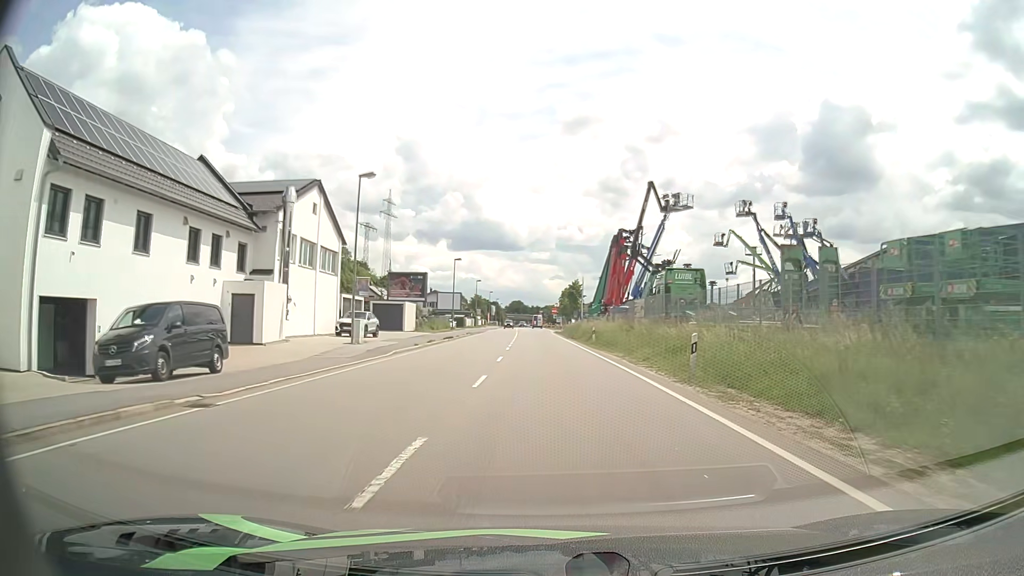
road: primary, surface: asphalt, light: Day
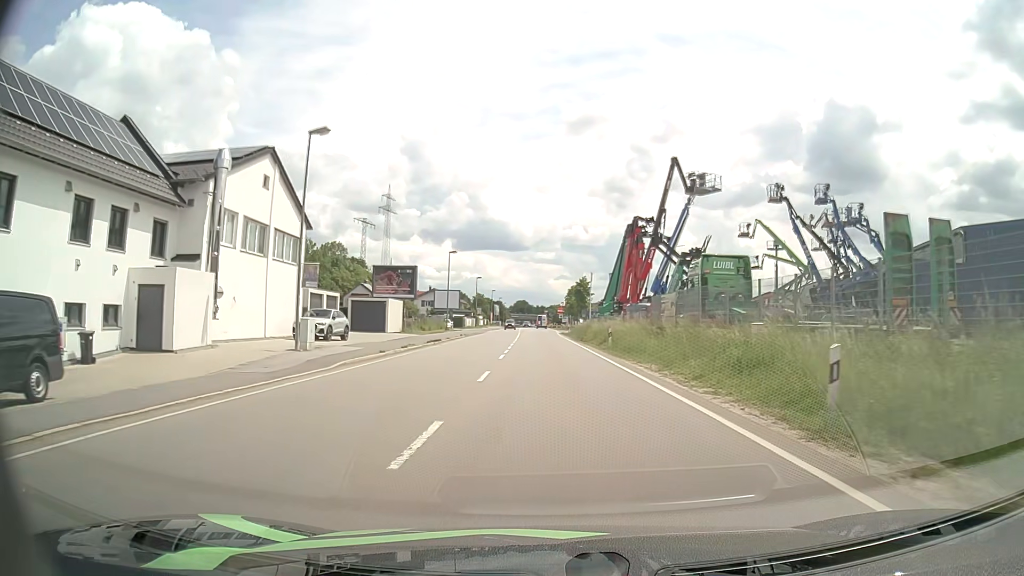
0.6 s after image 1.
(0.0, +7.7) m; 0°
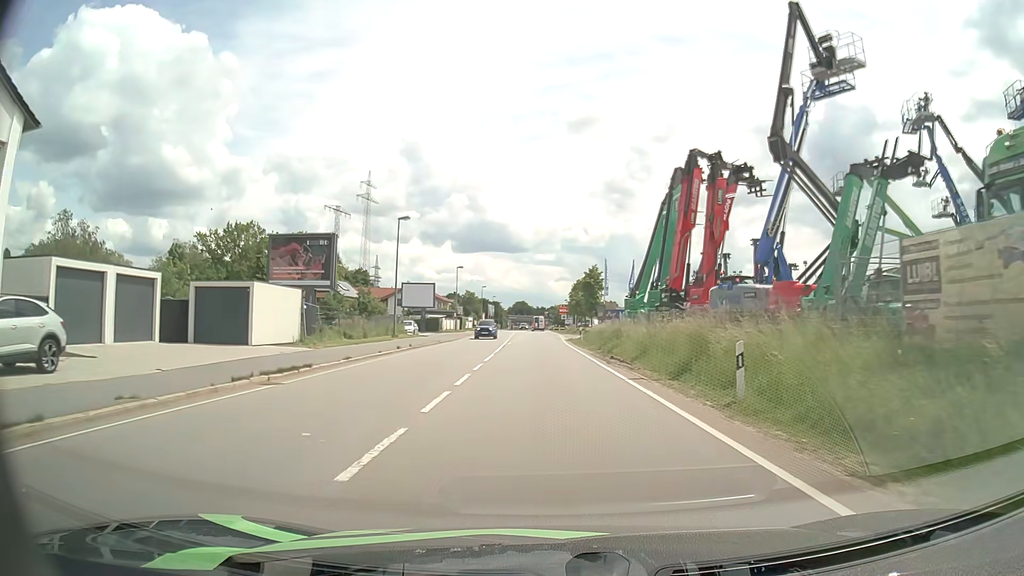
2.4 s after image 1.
(0.0, +23.1) m; 0°
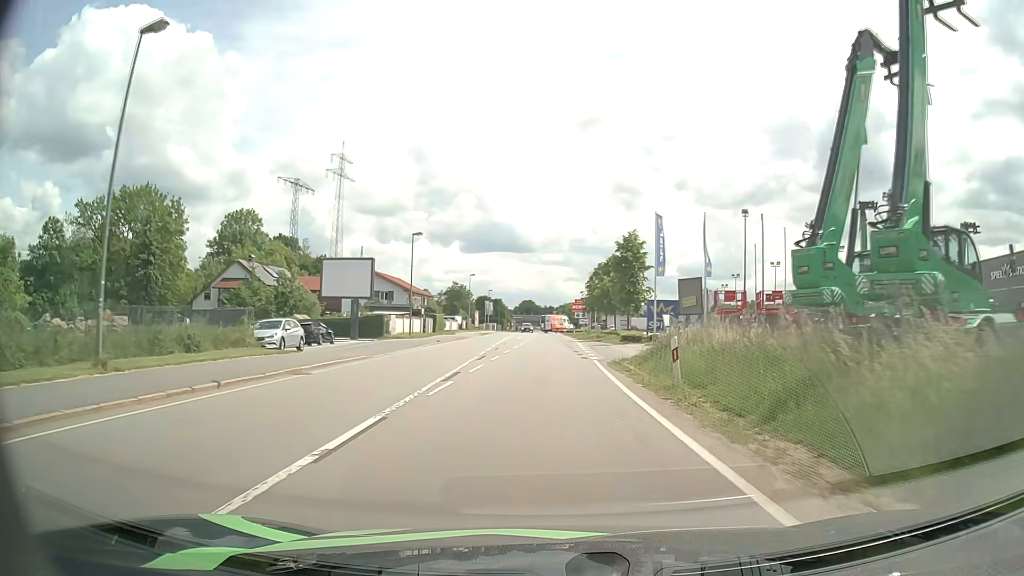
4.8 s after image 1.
(-0.1, +30.9) m; -1°
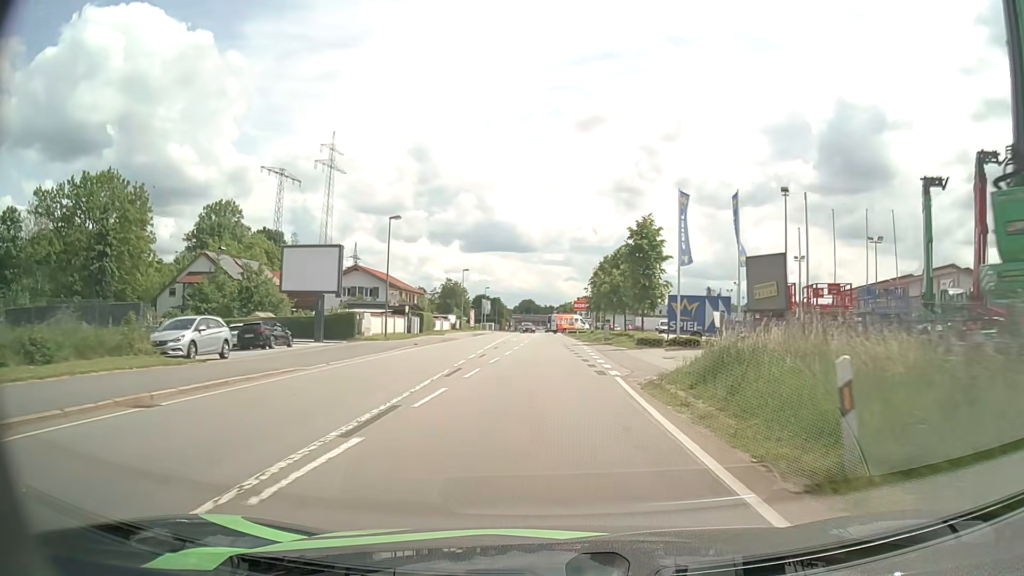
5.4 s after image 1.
(0.0, +7.7) m; 0°
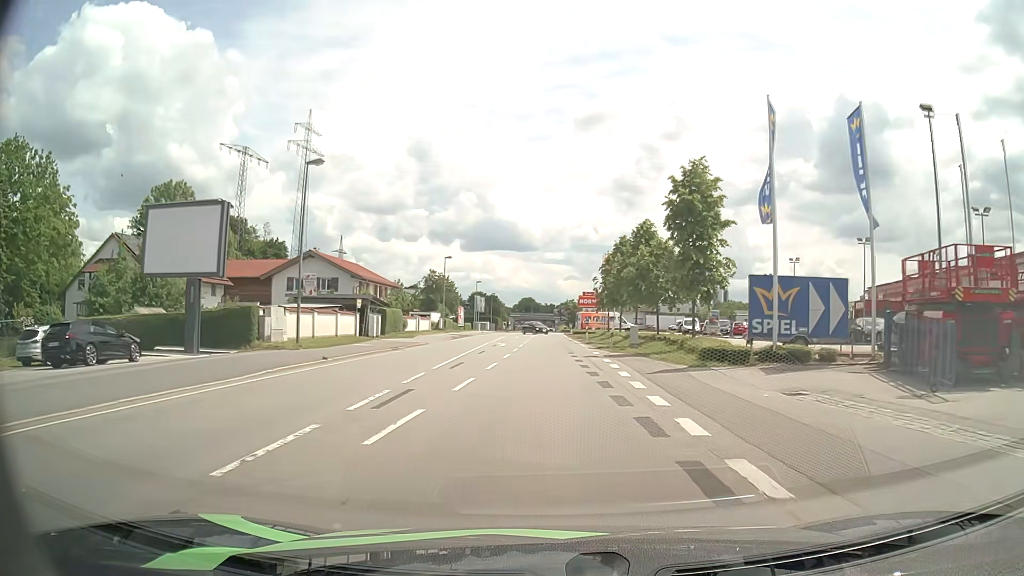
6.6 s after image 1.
(+0.1, +15.5) m; 0°
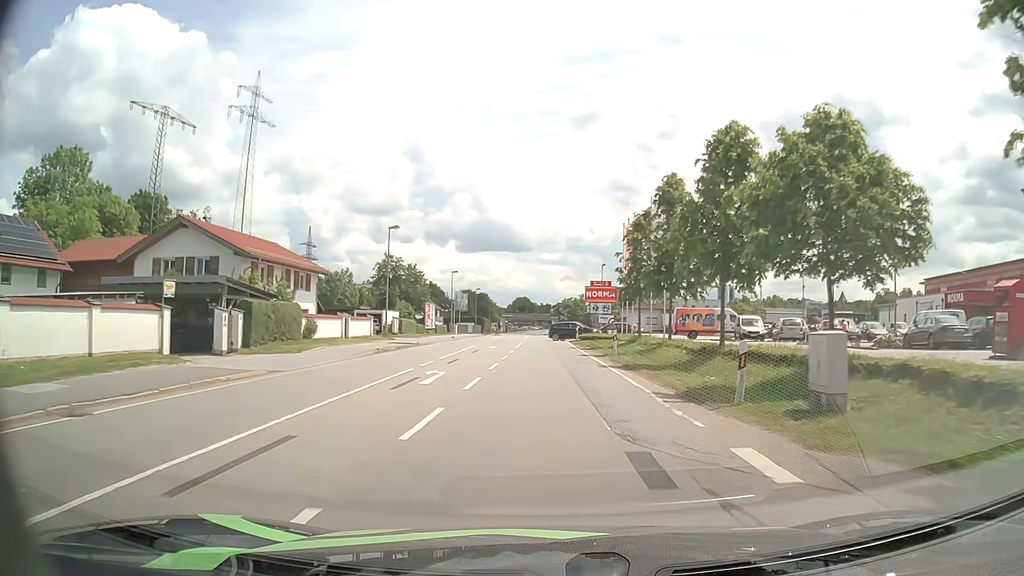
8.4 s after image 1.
(0.0, +23.6) m; 0°
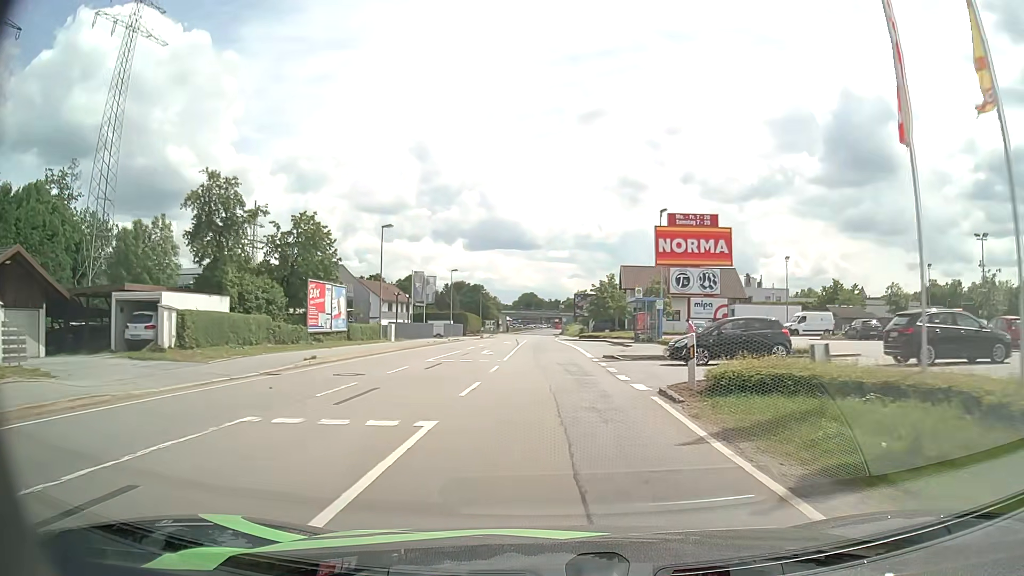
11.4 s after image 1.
(-0.3, +38.9) m; -1°
(0, +10) (0, +20) (0, +30) (0, +40) (-1, +50) (-1, +60) (-1, +70) (-1, +80) (-1, +90) (-1, +100) m
